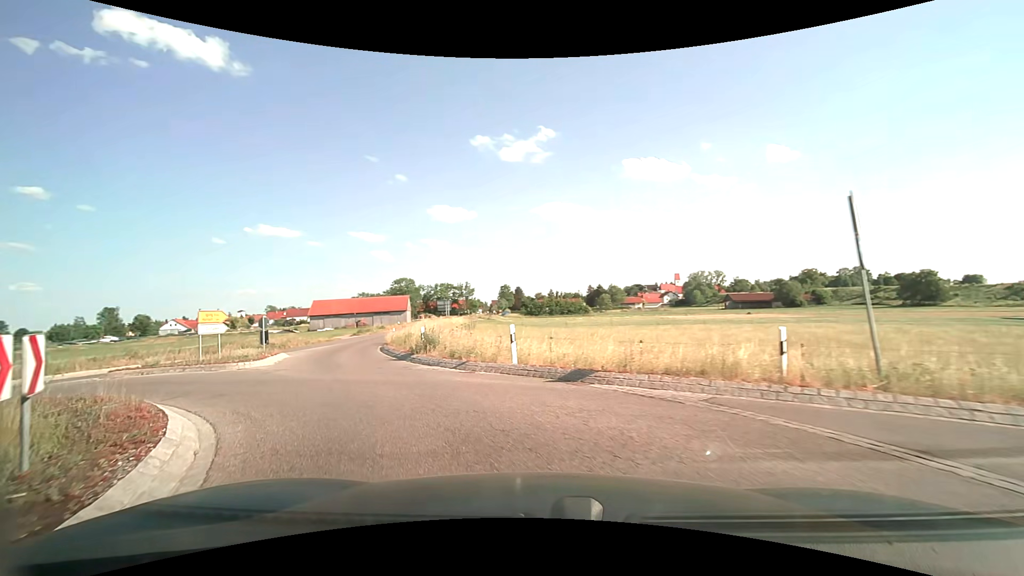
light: Day
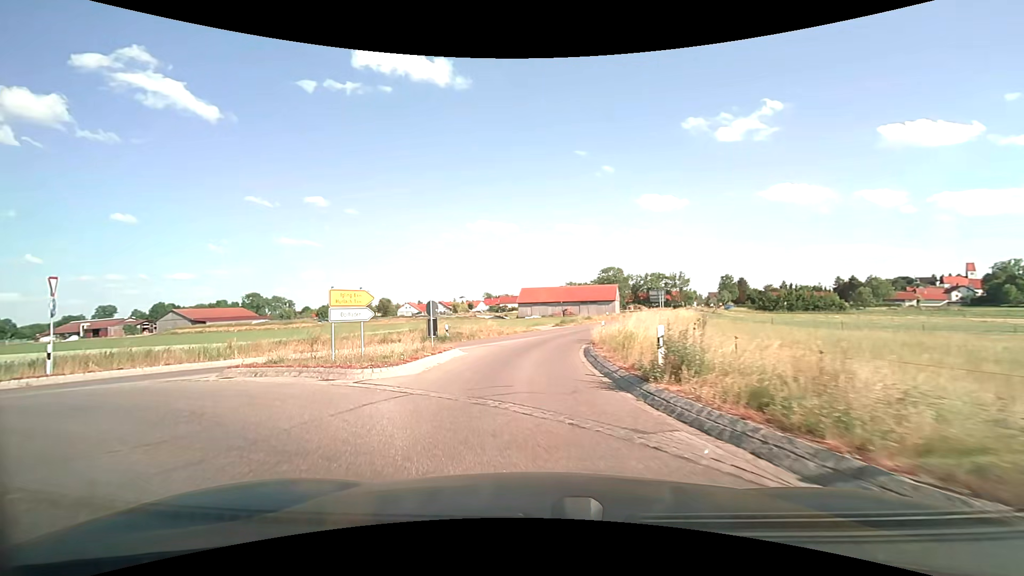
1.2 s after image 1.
(-2.1, +9.1) m; -24°
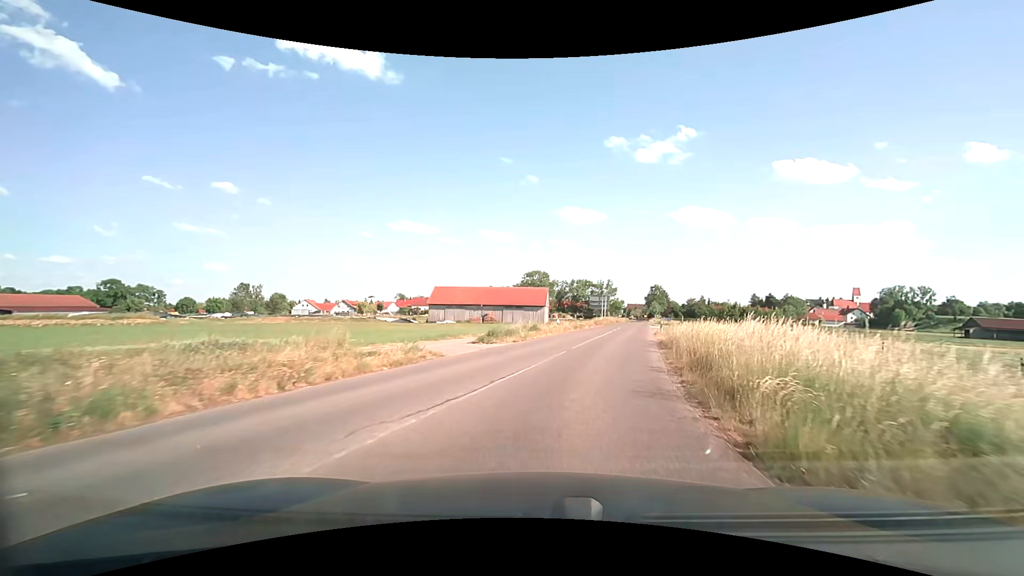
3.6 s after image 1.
(0.0, +24.1) m; +9°
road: tertiary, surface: asphalt
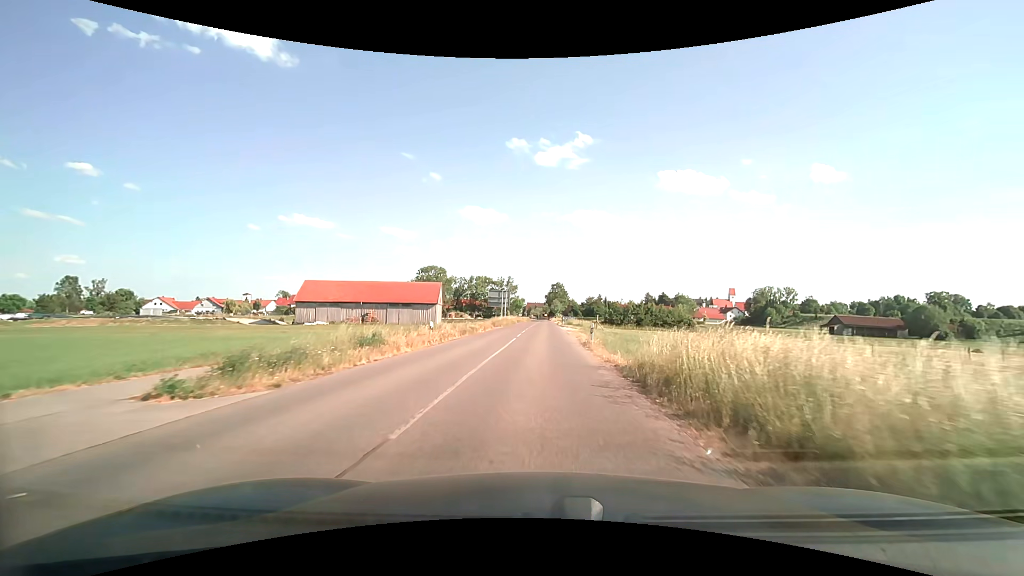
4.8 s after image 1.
(+1.5, +14.8) m; +12°
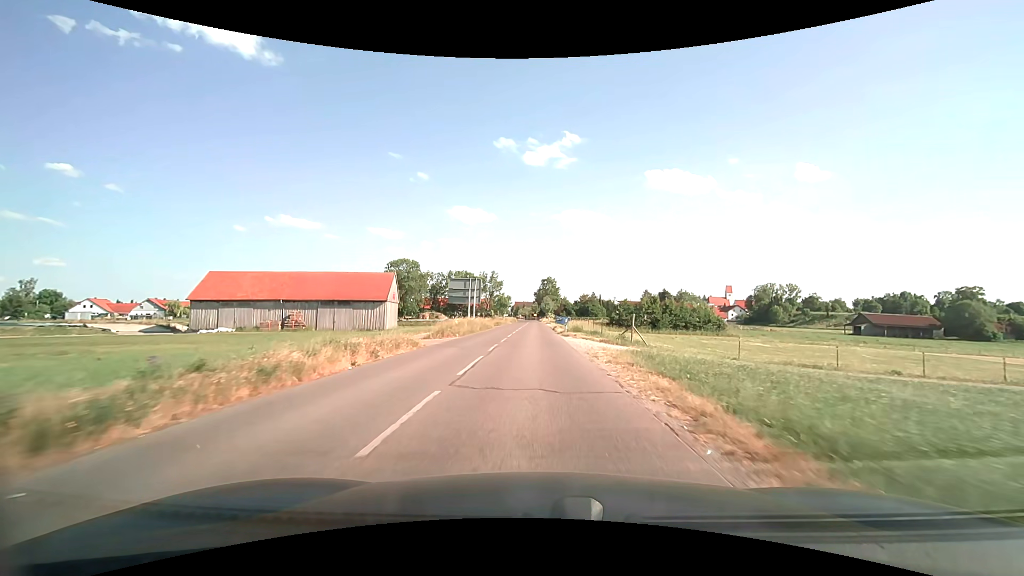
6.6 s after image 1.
(+0.3, +25.9) m; +1°
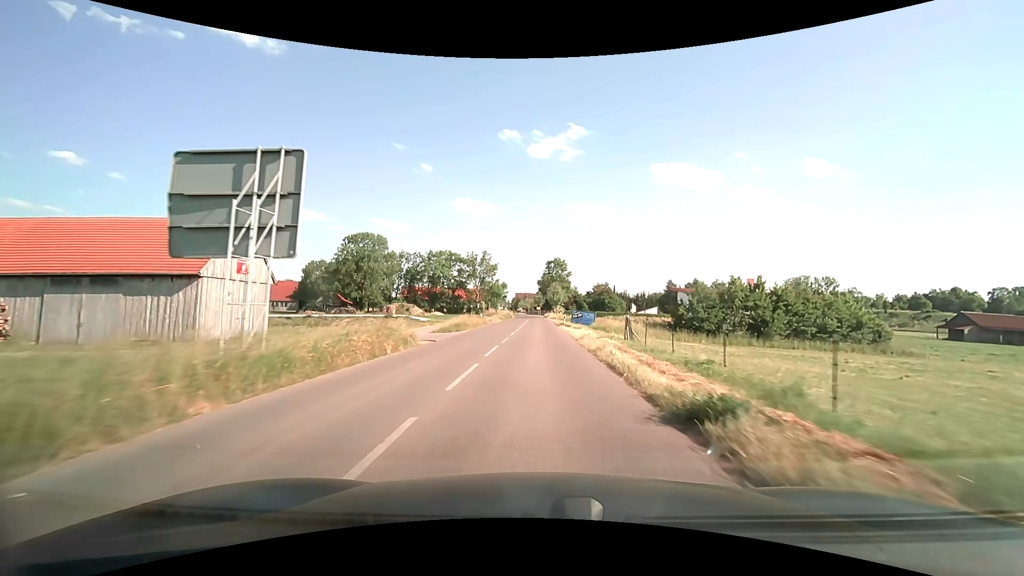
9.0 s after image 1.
(-0.3, +39.7) m; 0°
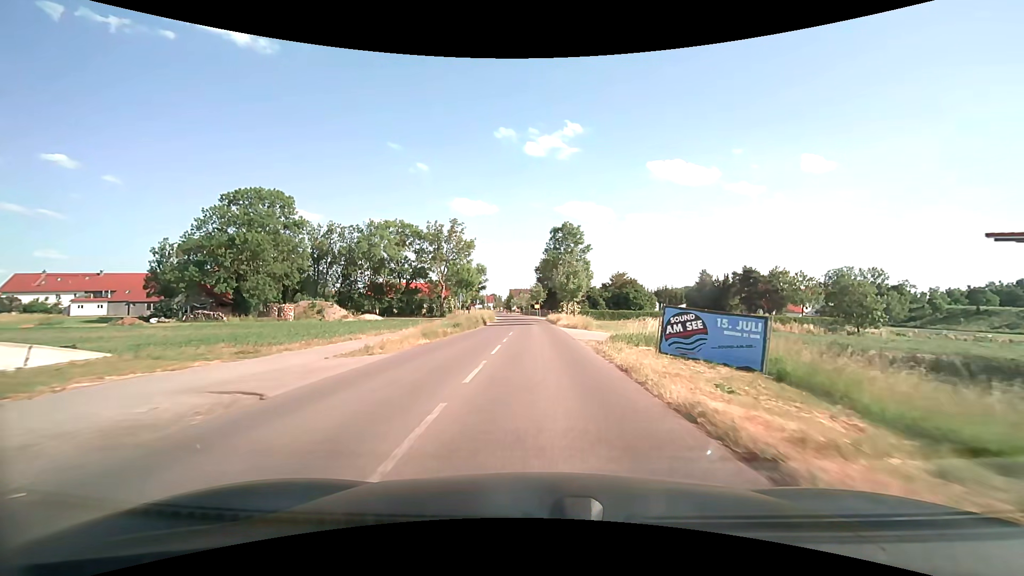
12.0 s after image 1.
(0.0, +47.0) m; 0°
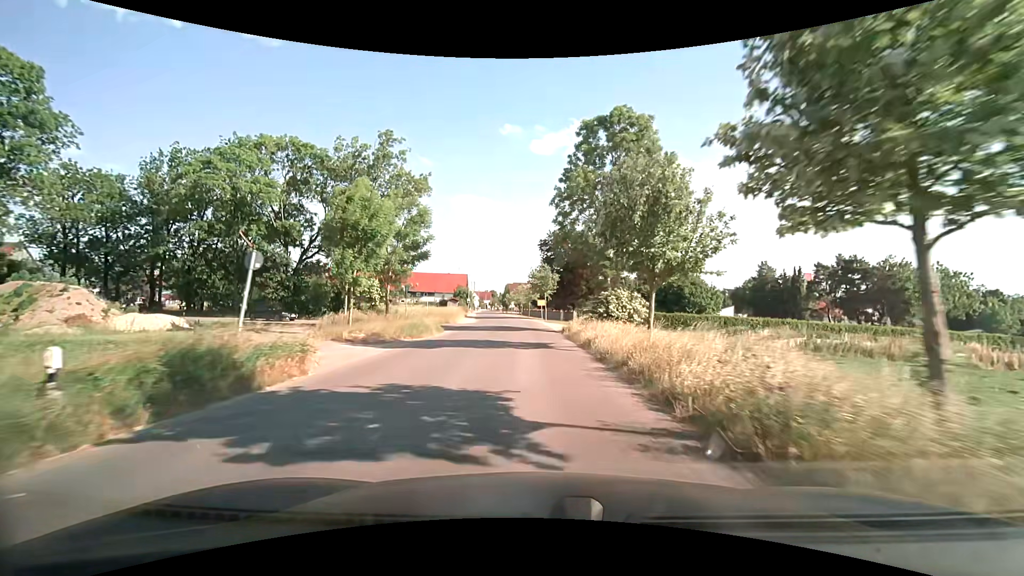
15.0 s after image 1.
(-0.1, +42.1) m; 0°
